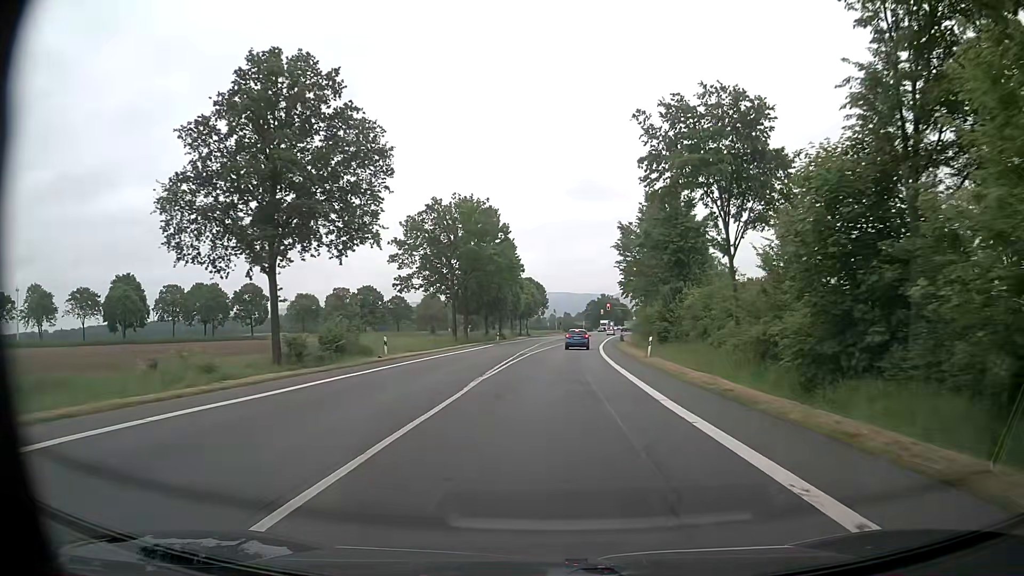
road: primary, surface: asphalt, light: Day
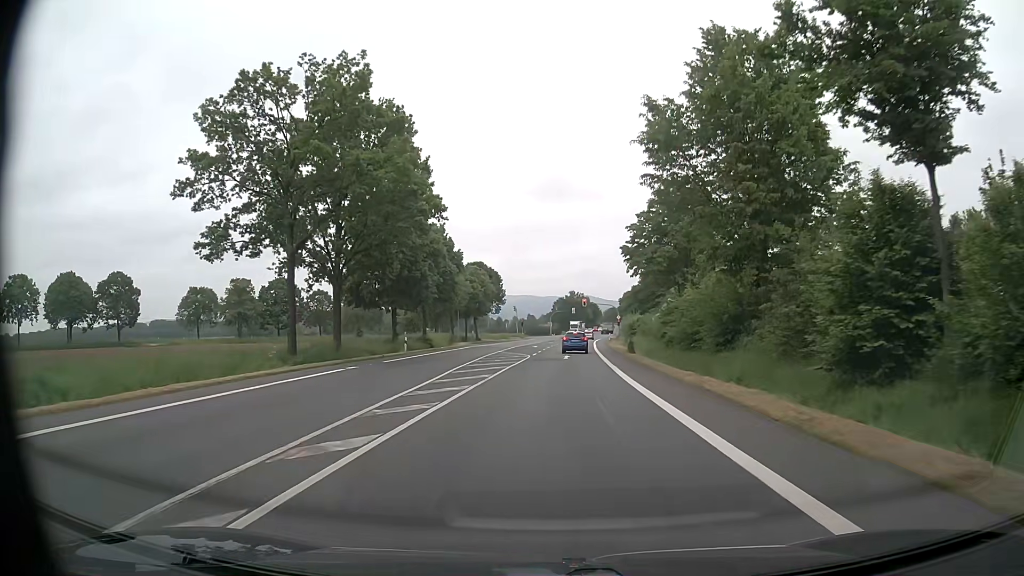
(+1.0, +37.8) m; +3°
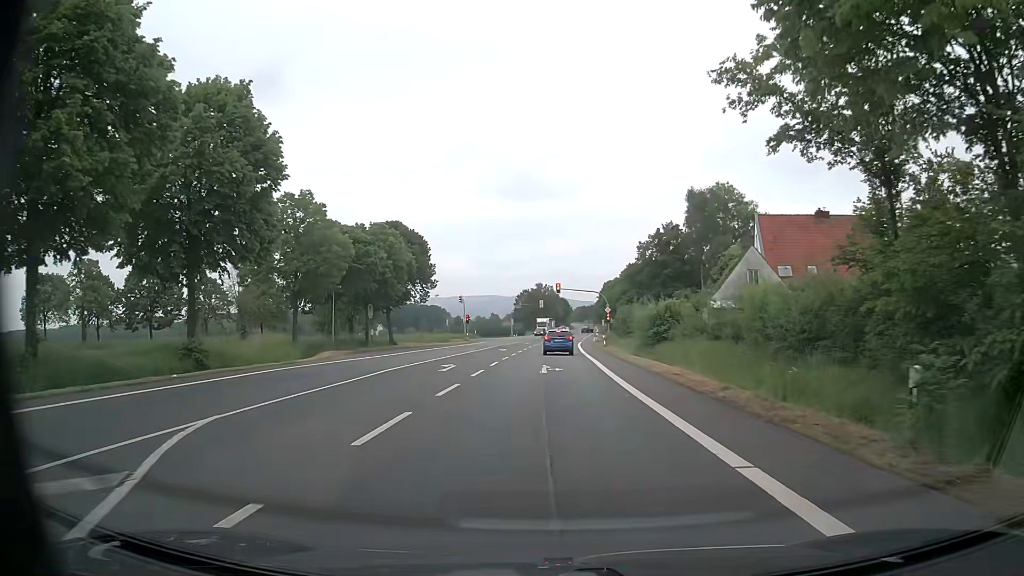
(+1.1, +39.0) m; +3°
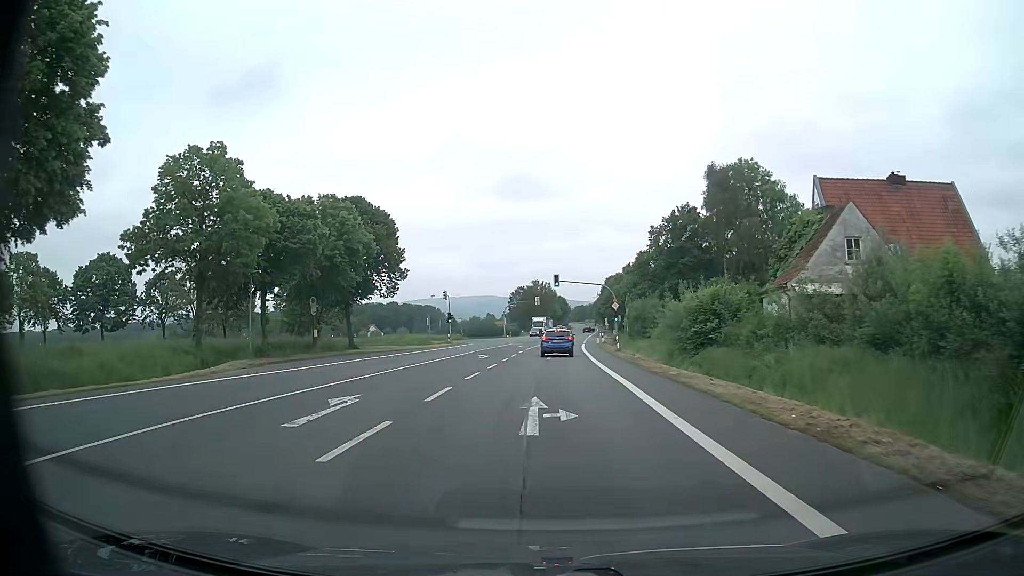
(+0.1, +13.1) m; 0°
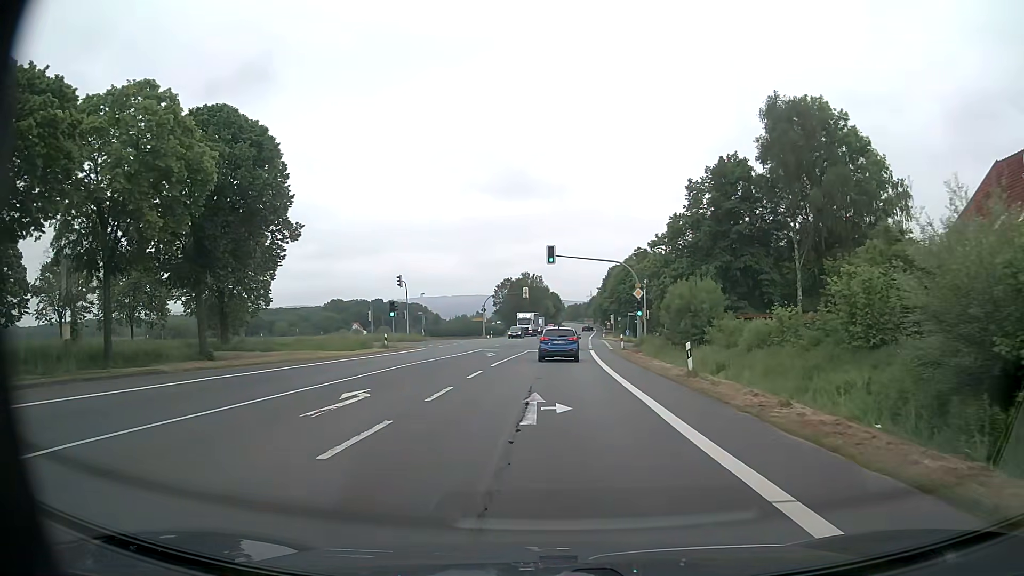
(+0.2, +23.9) m; +1°
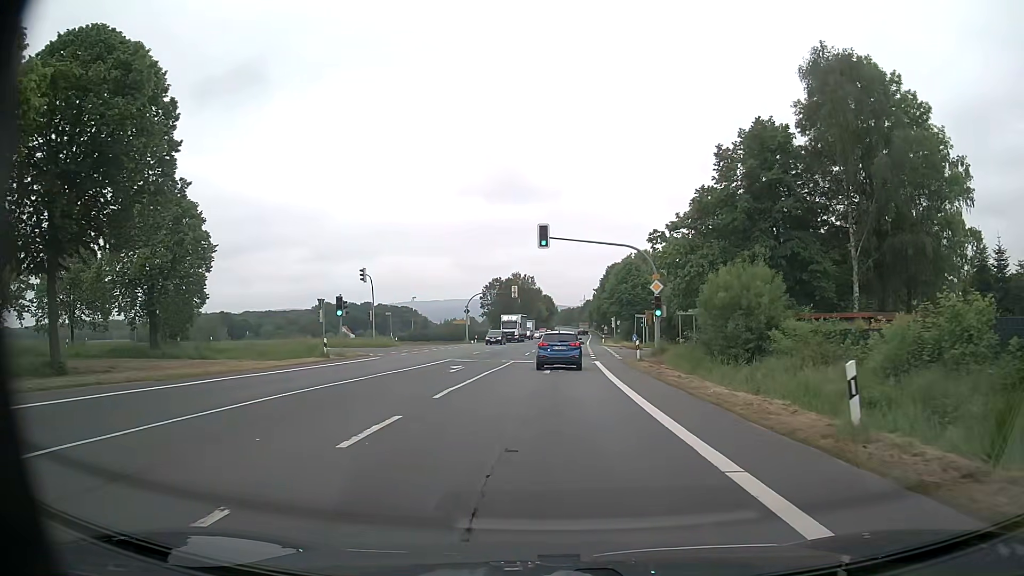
(+0.1, +11.1) m; +1°
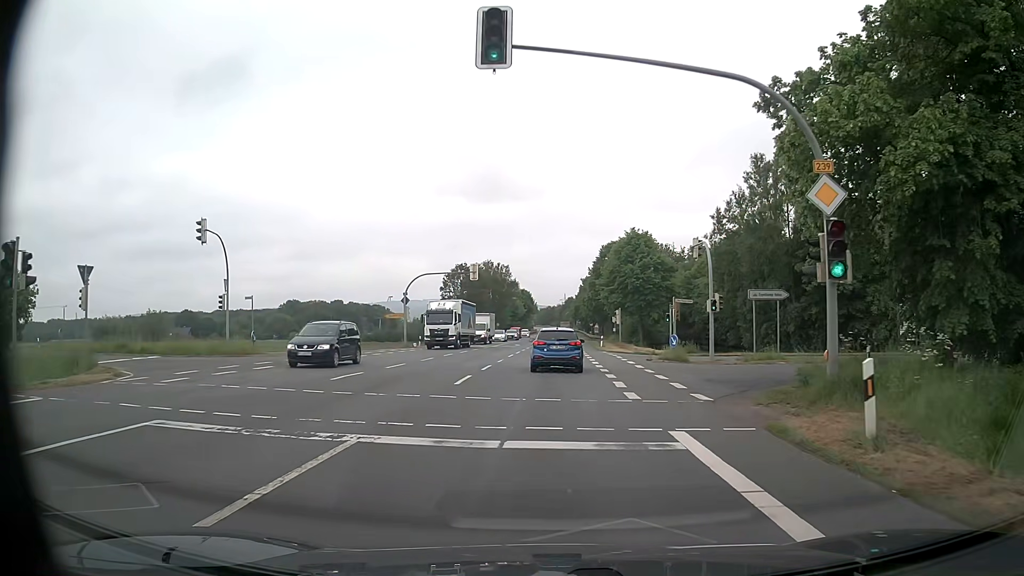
(+0.4, +25.5) m; +2°
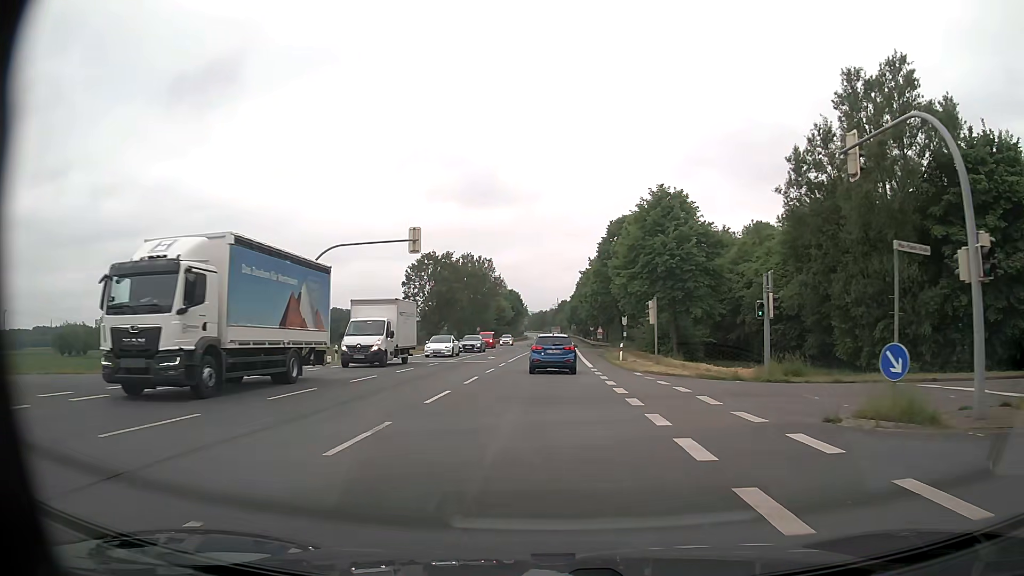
(+0.3, +22.1) m; +1°
(0, +10) (0, +20) (0, +30) (0, +40) (0, +50) (0, +60) (+1, +70) (+1, +80) (+1, +90) (+1, +100) m
